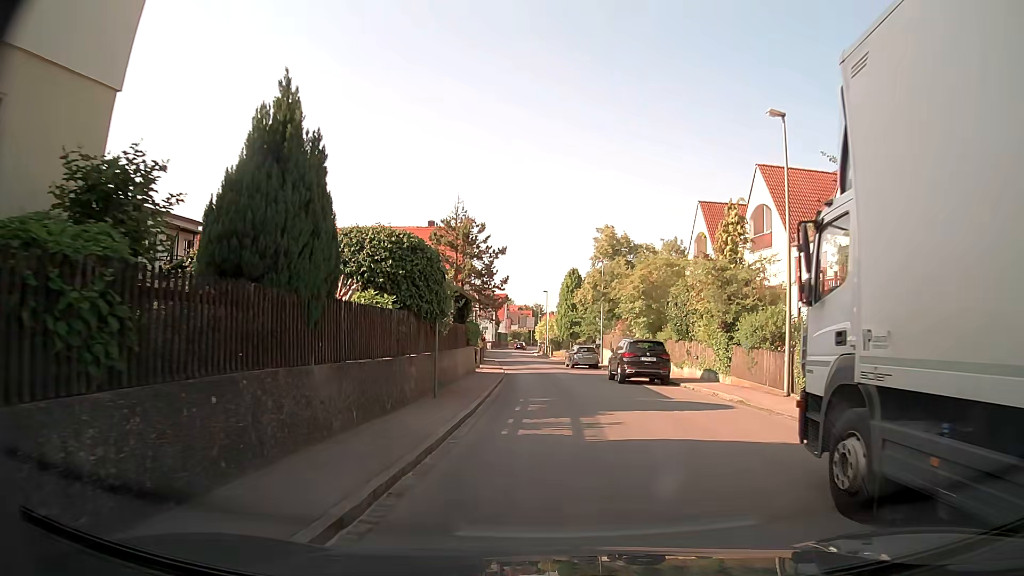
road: residential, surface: asphalt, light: Day
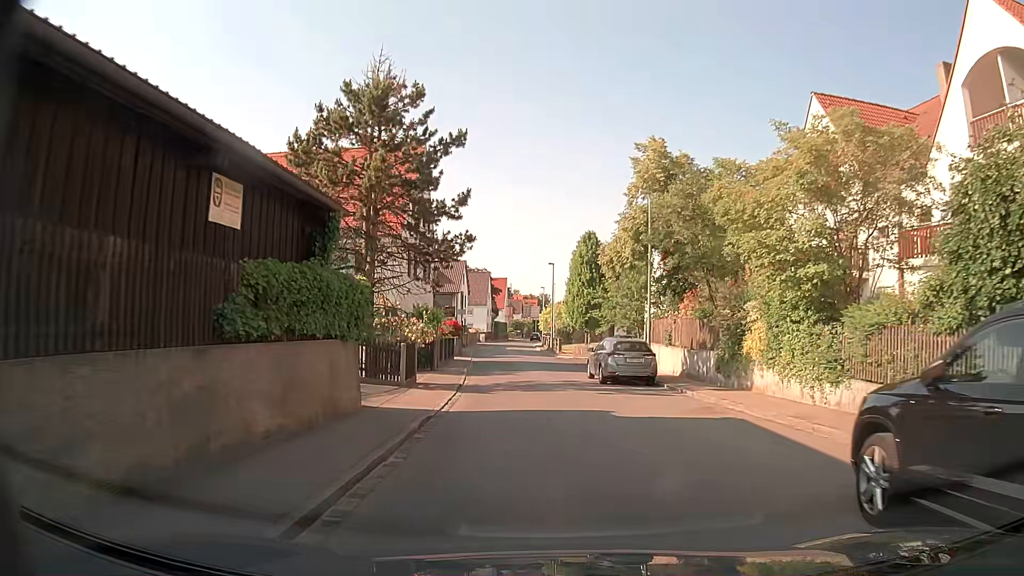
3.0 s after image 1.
(+0.5, +21.8) m; 0°
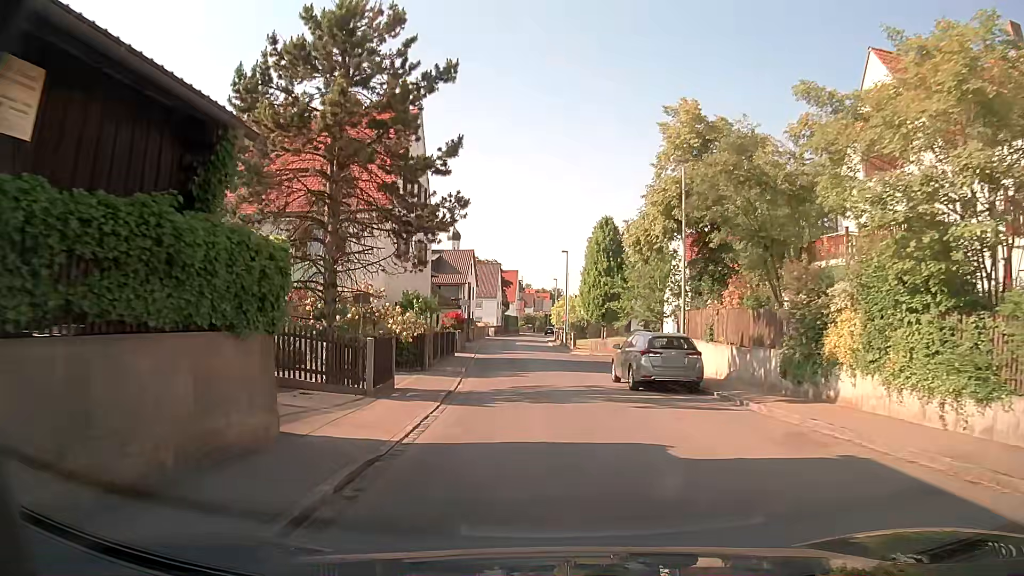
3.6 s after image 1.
(0.0, +4.7) m; -1°
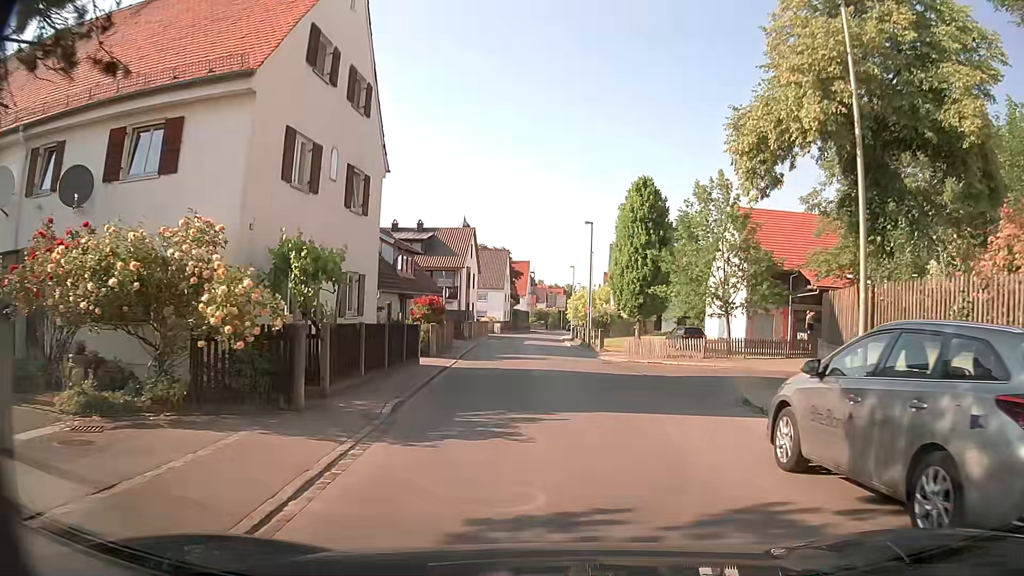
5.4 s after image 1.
(-0.2, +12.9) m; -1°
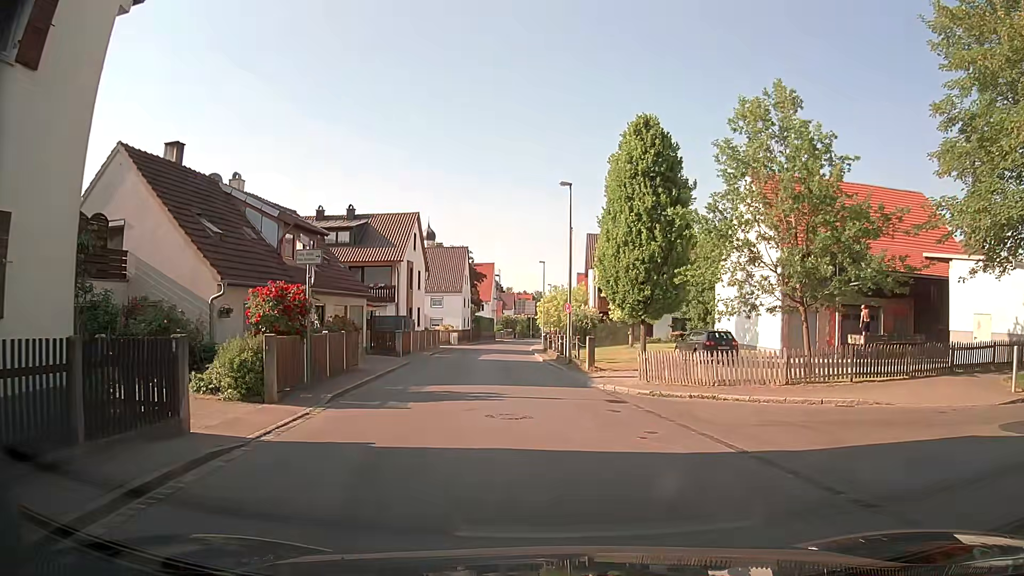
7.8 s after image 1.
(+0.2, +12.6) m; +3°
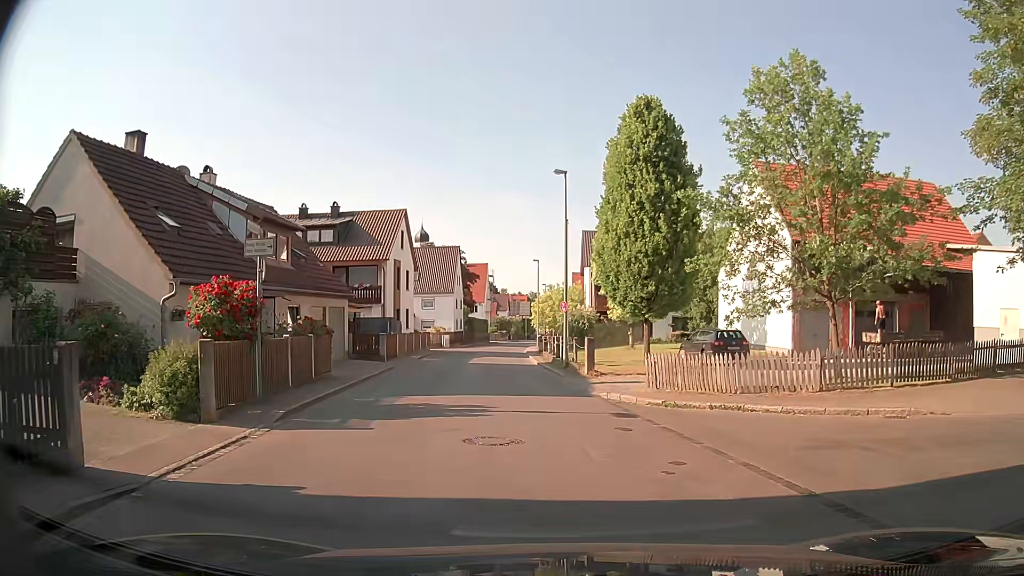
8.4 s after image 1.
(0.0, +2.3) m; -1°
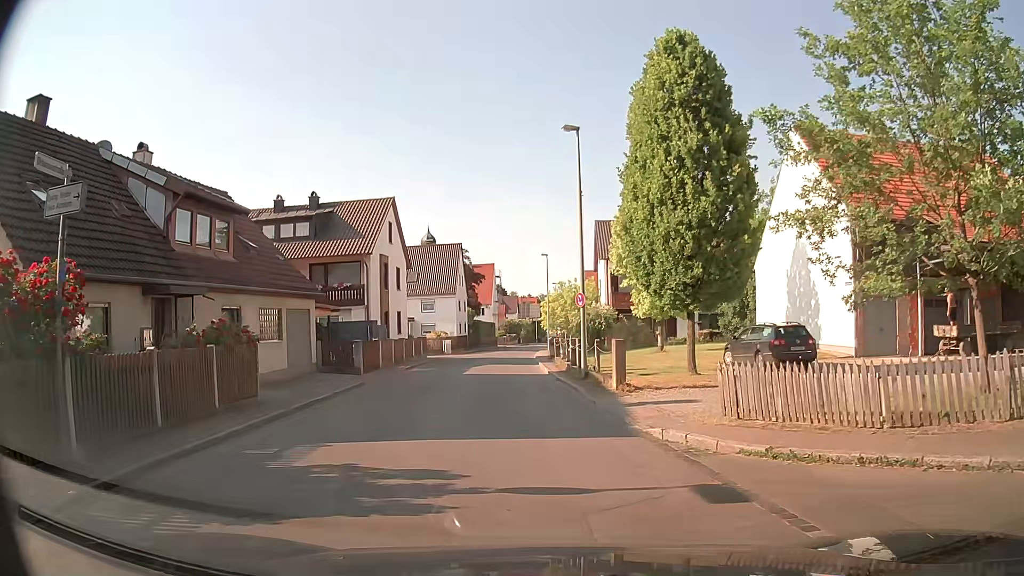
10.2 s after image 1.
(+0.1, +5.9) m; 0°
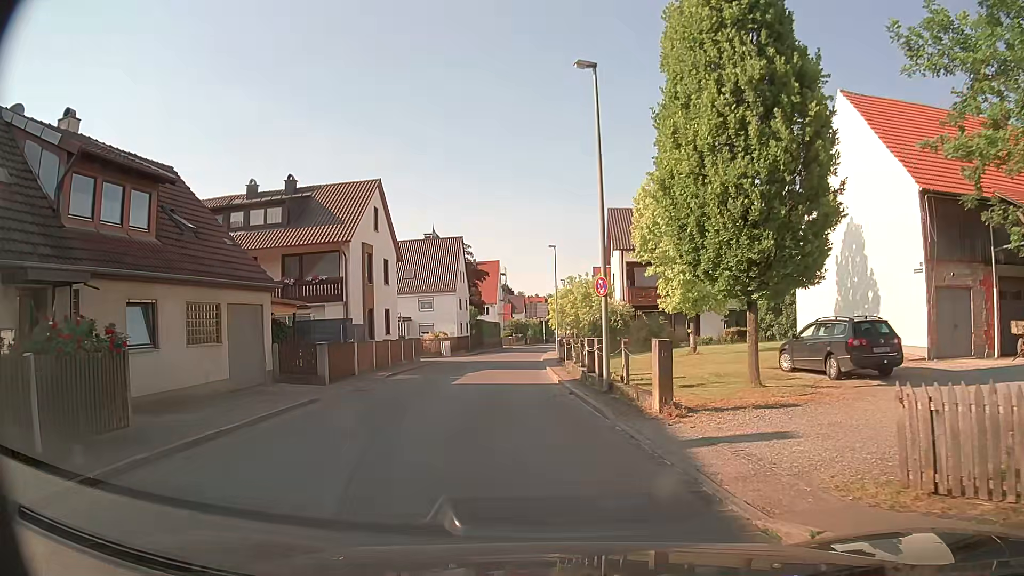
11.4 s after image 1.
(0.0, +5.3) m; -1°
(0, +10) (-1, +20) (-2, +30) (-2, +40) (-2, +50) (-2, +60) (-2, +70) (-1, +80) (0, +90) (+1, +100) m
